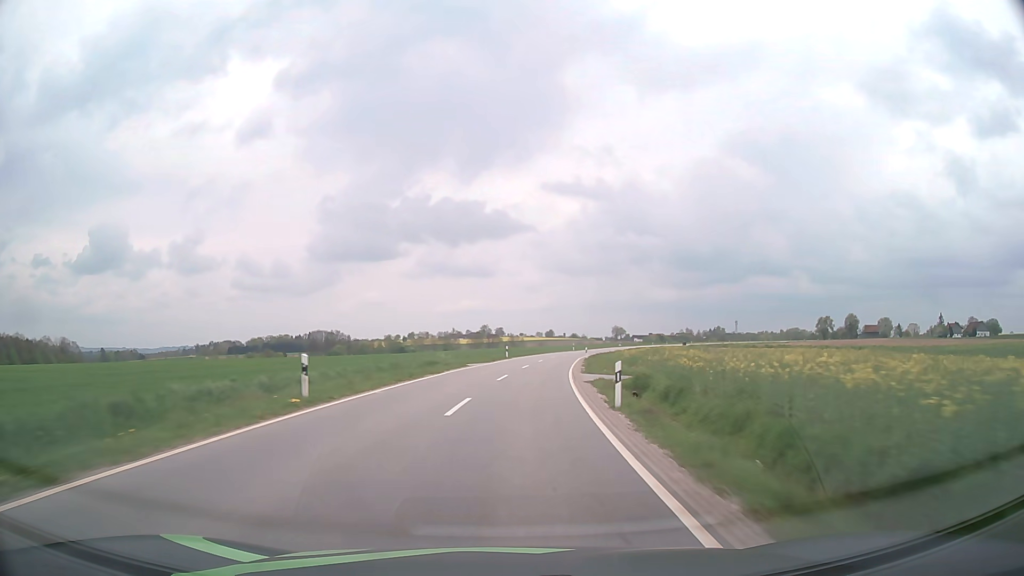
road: tertiary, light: Day
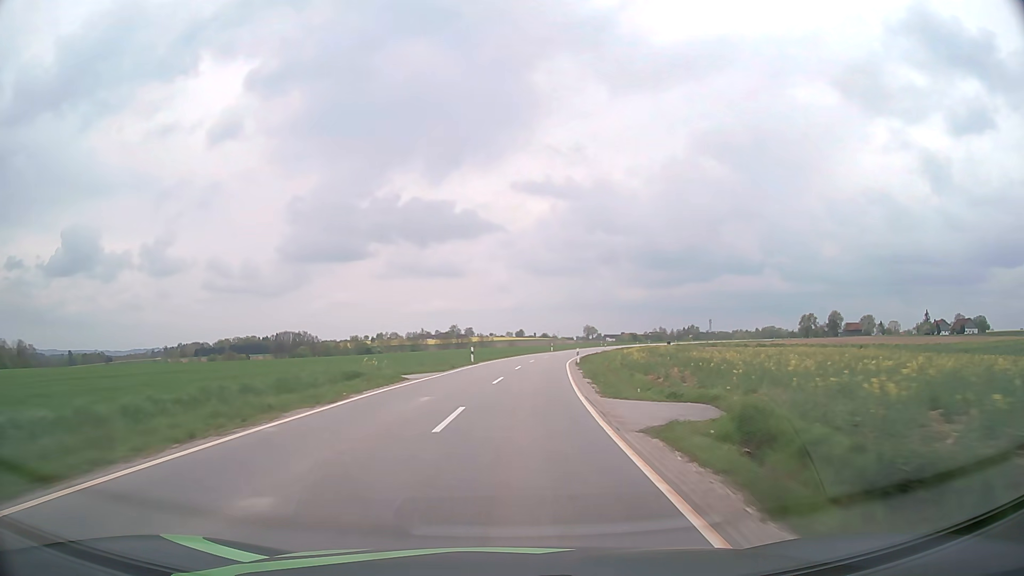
(+0.3, +14.3) m; +3°
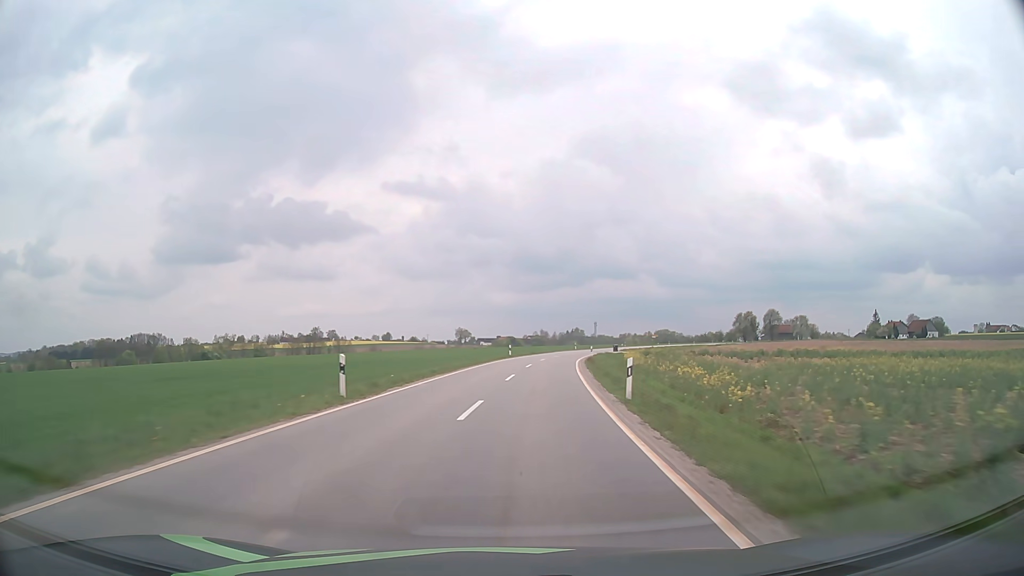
(+6.8, +70.7) m; +11°
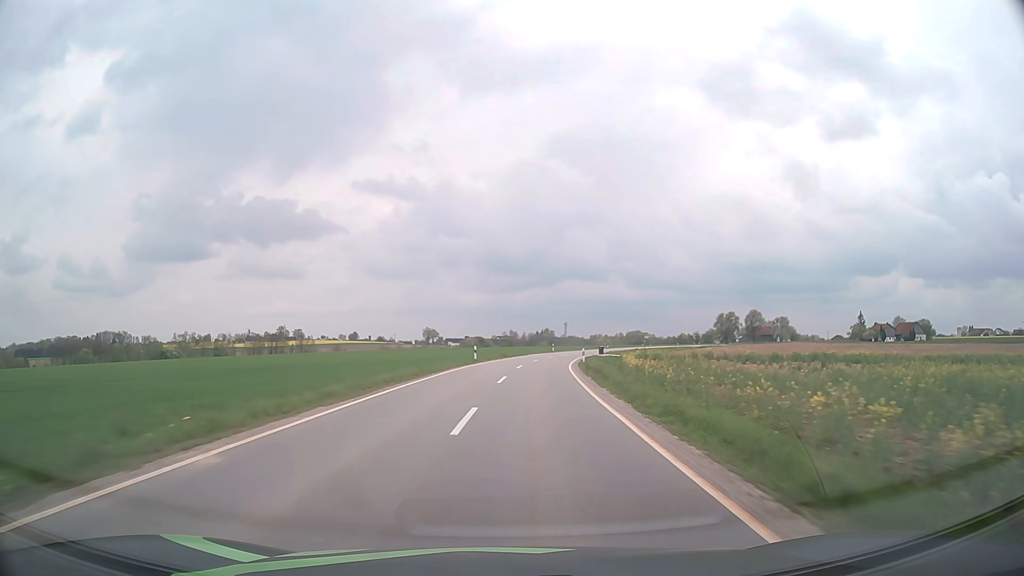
(+0.3, +14.2) m; +2°
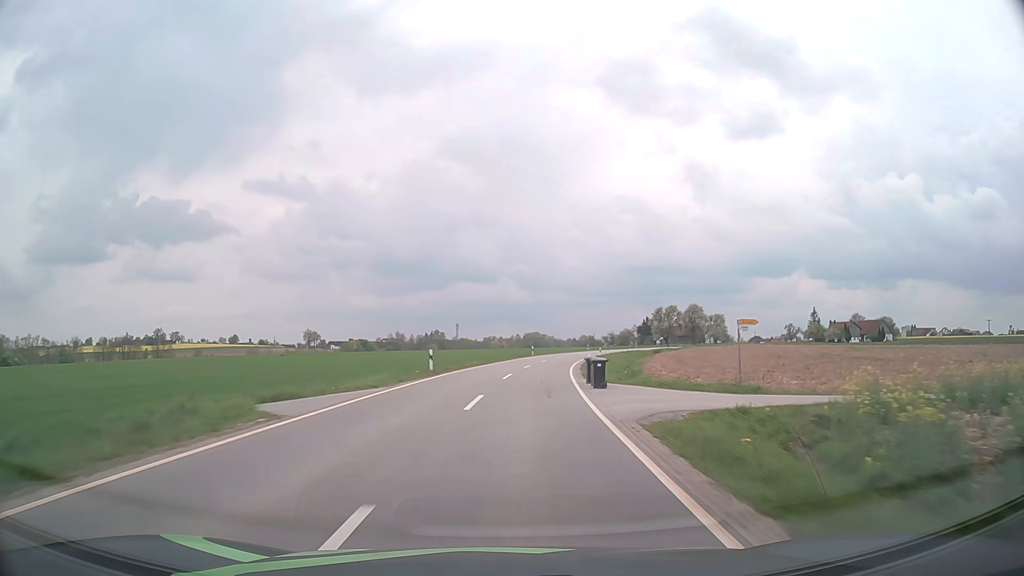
(+4.7, +56.4) m; +9°
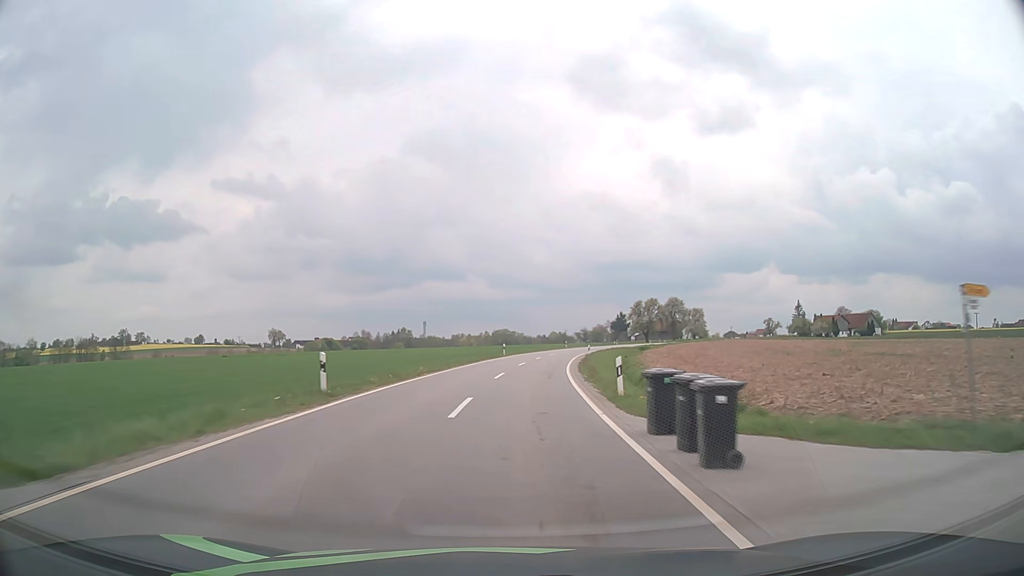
(+0.3, +14.2) m; +3°
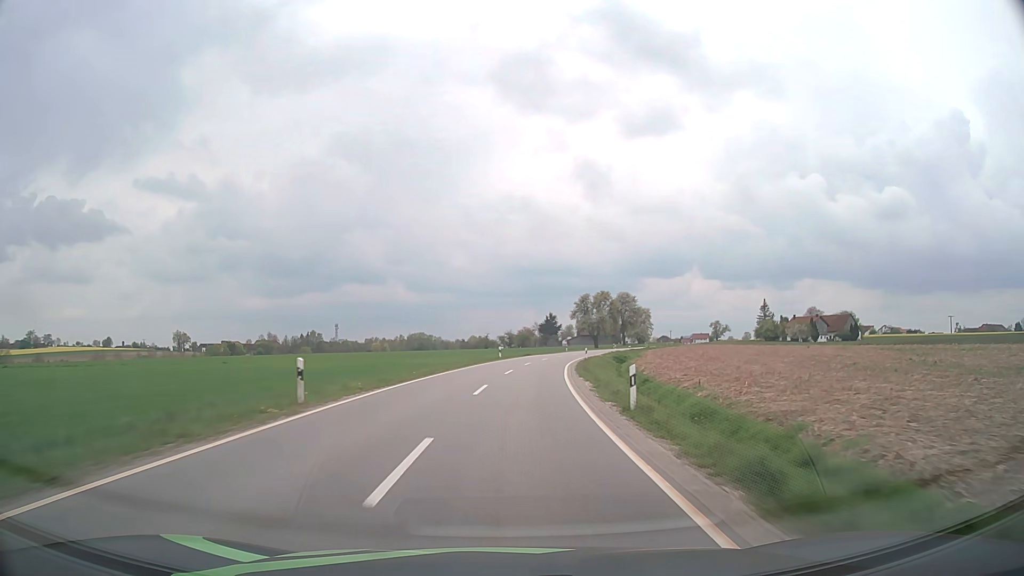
(+2.5, +42.4) m; +7°
(0, +10) (+1, +20) (+1, +30) (+2, +40) (+3, +50) (+5, +60) (+7, +70) (+9, +79) (+11, +89) (+14, +99) m
